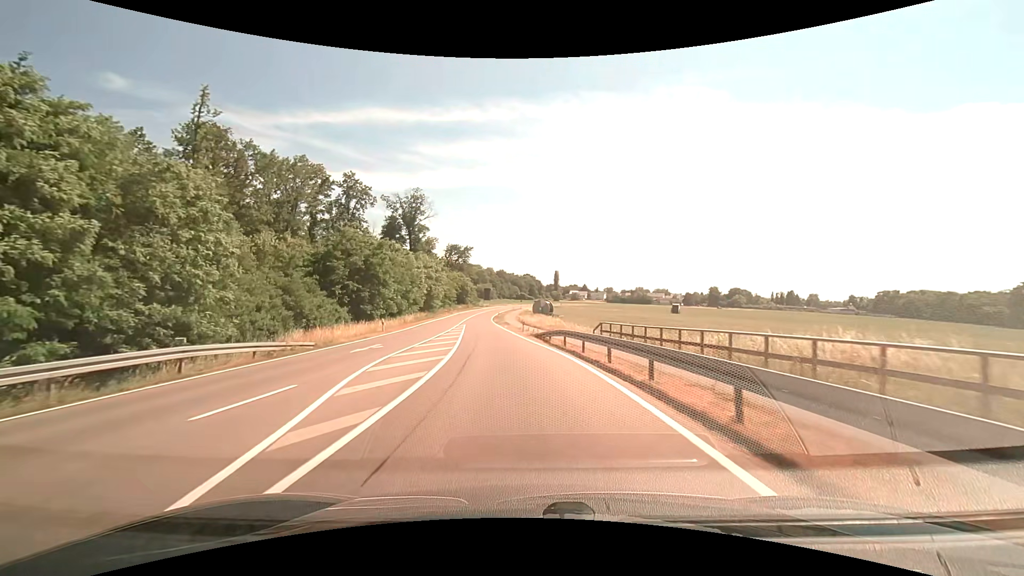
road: tertiary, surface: asphalt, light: Day
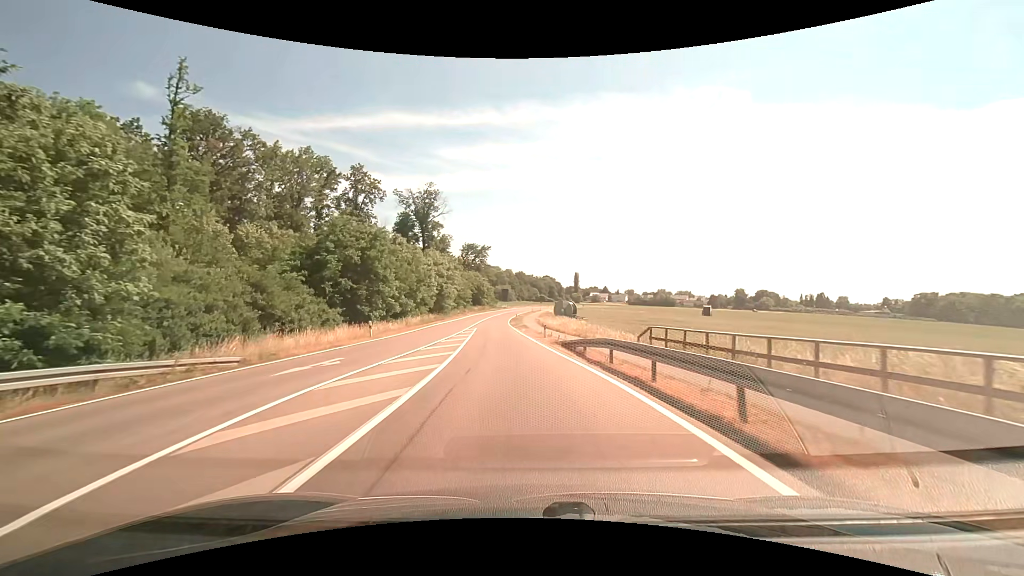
(-0.2, +7.8) m; -2°
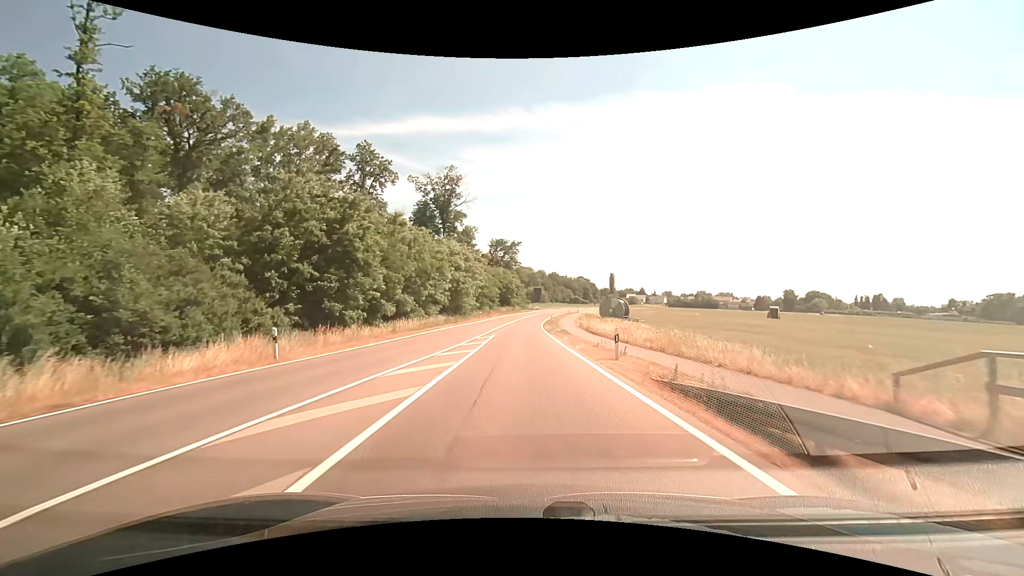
(-0.5, +15.4) m; -4°
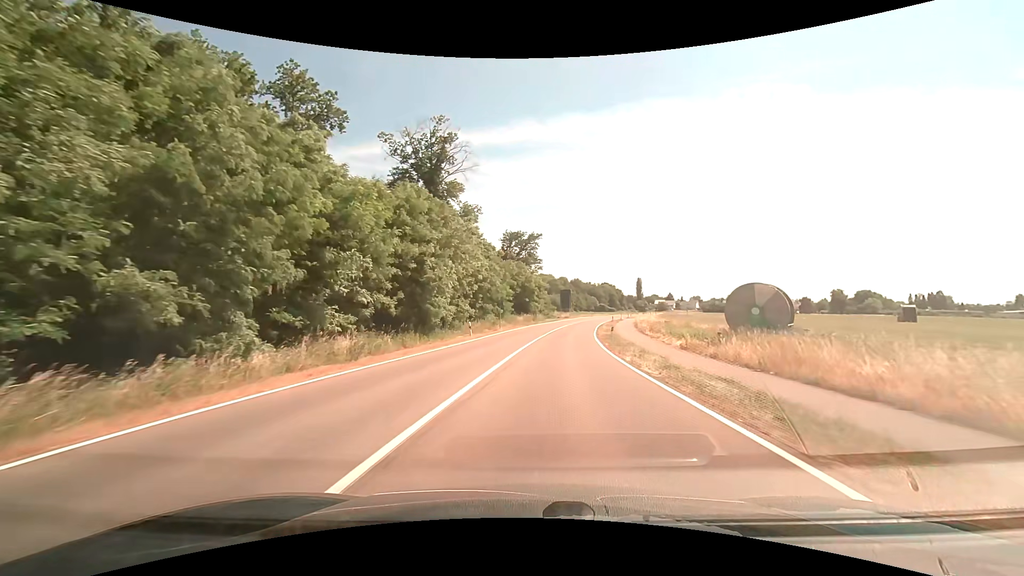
(-1.0, +32.1) m; -2°
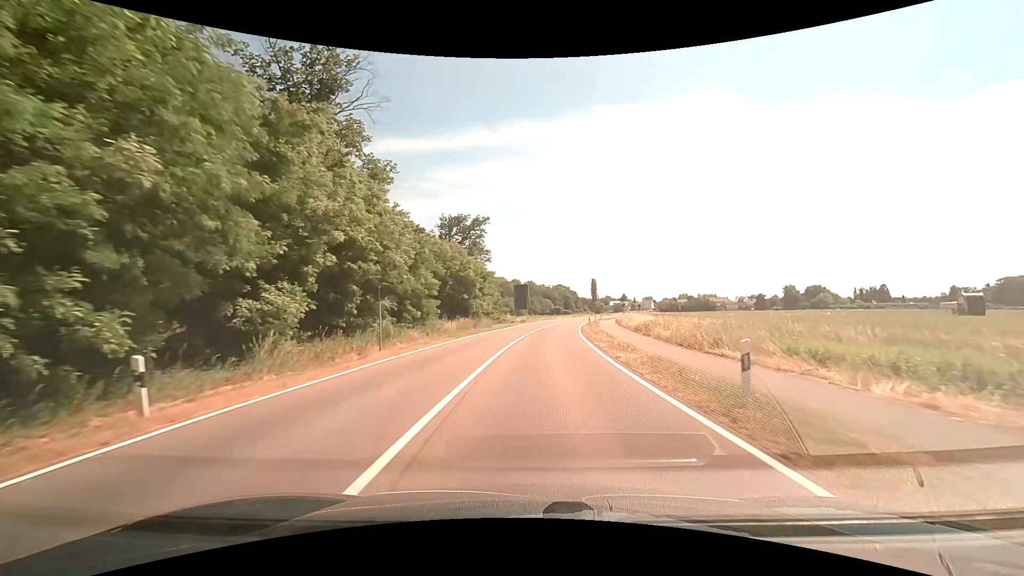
(+1.2, +25.0) m; +5°
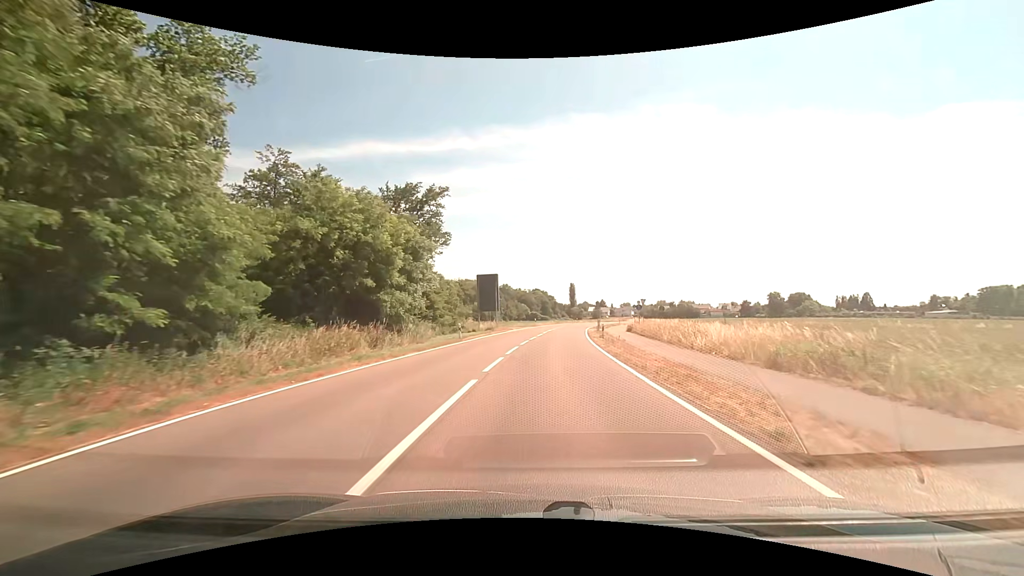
(+0.6, +24.9) m; +3°
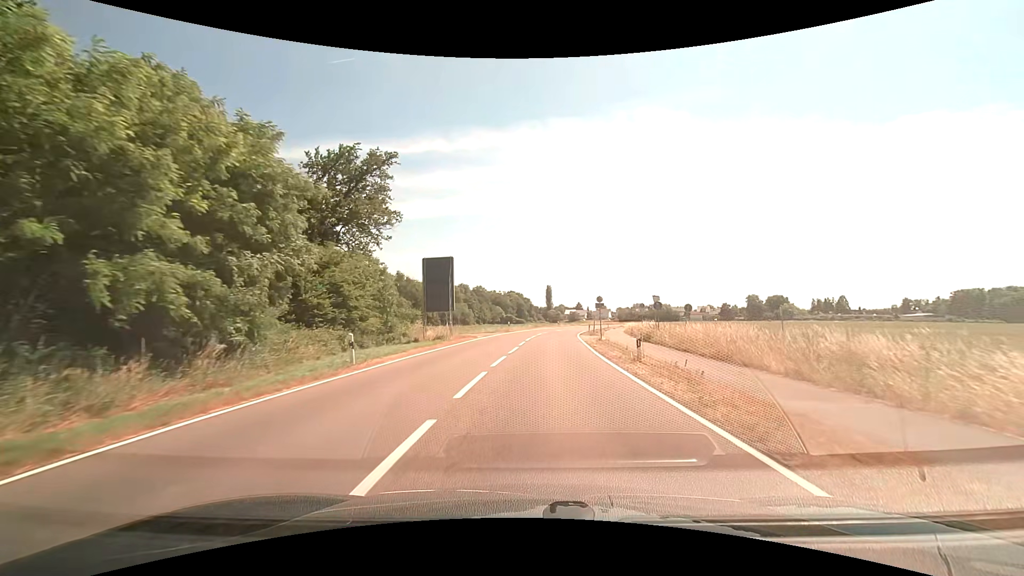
(+0.3, +15.9) m; +3°
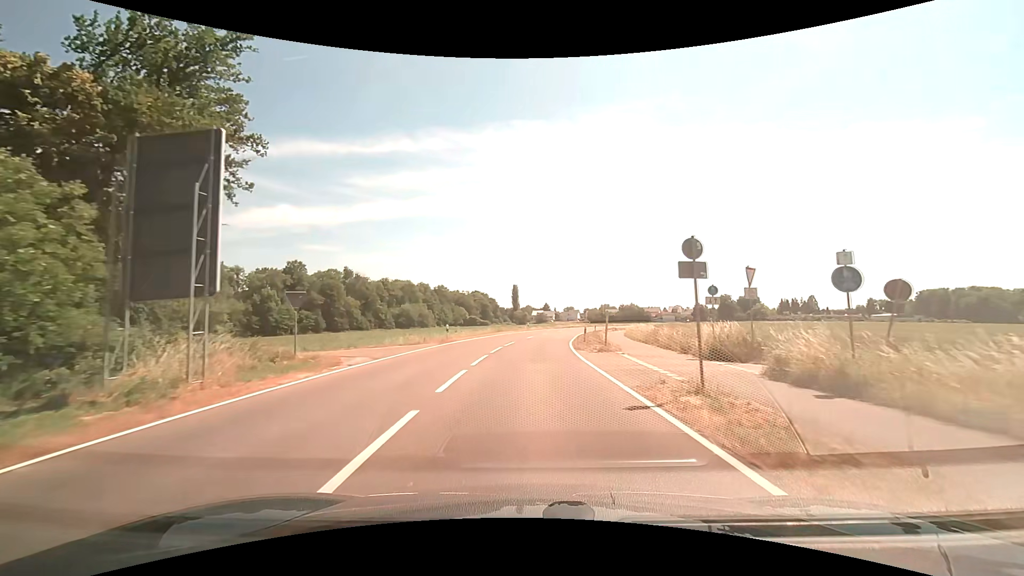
(+0.7, +23.4) m; +4°
(0, +10) (0, +20) (+1, +30) (+1, +40) (+2, +50) (+4, +60) (+6, +70) (+9, +79) (+12, +89) (+15, +98) m
